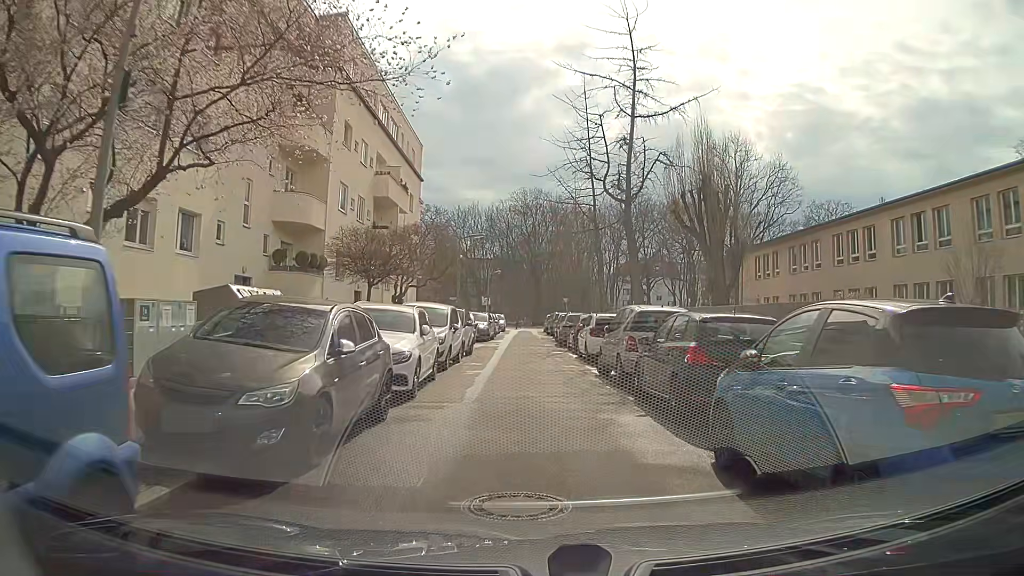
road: residential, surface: asphalt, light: Day
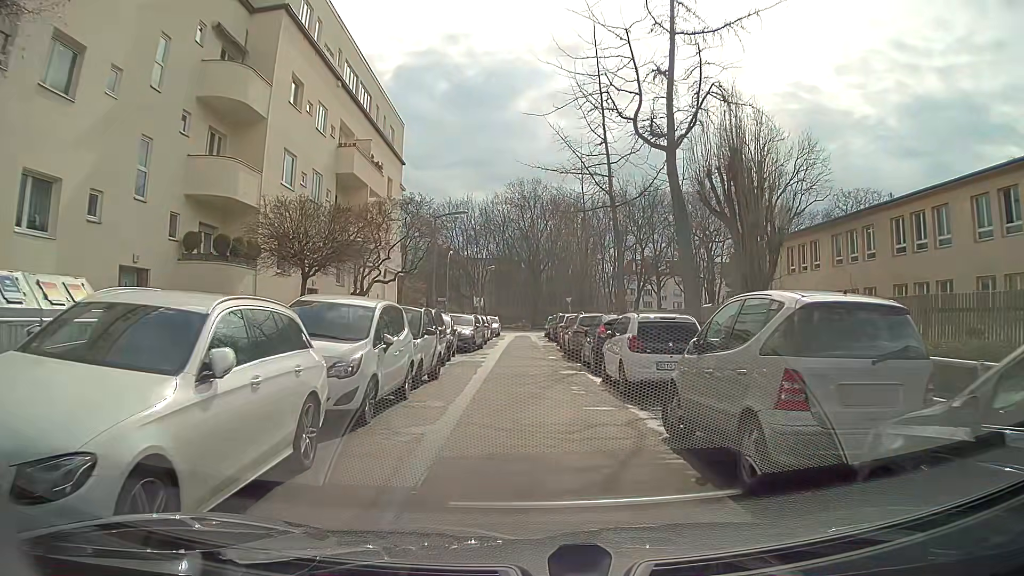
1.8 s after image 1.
(+0.1, +8.0) m; +2°
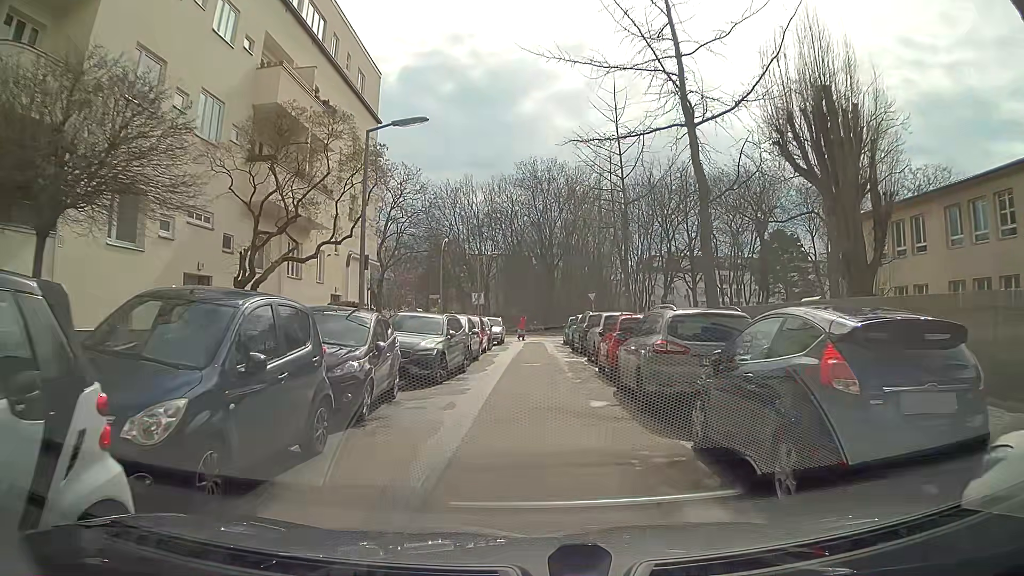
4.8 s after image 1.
(-0.3, +12.3) m; -3°
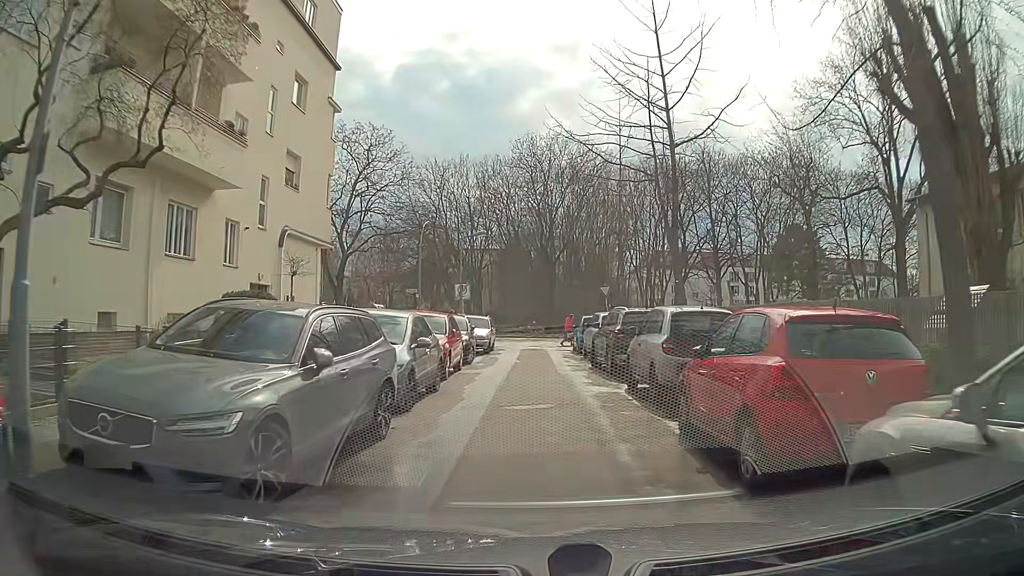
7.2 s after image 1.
(+0.2, +9.6) m; +3°
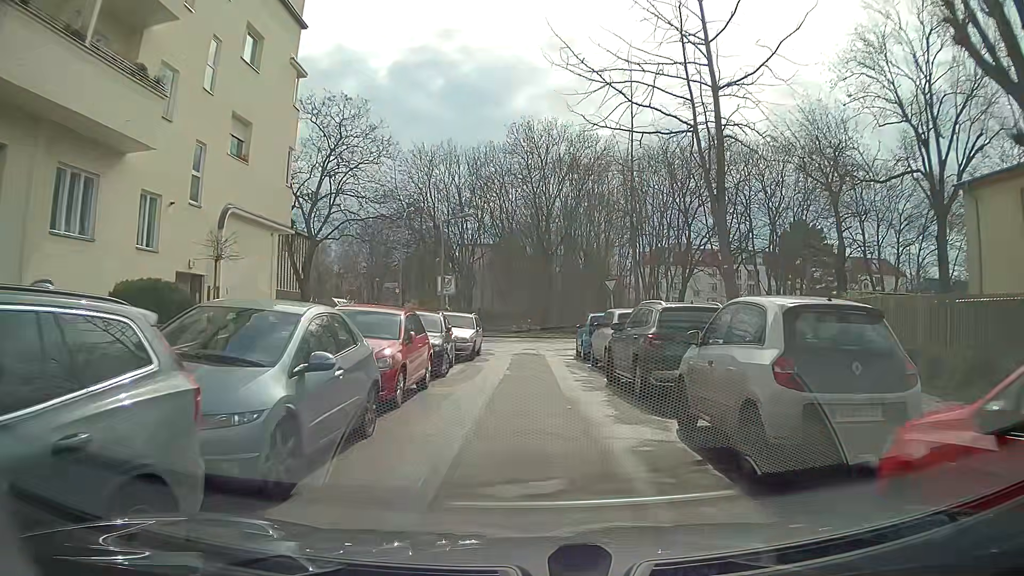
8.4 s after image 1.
(-0.1, +5.0) m; 0°
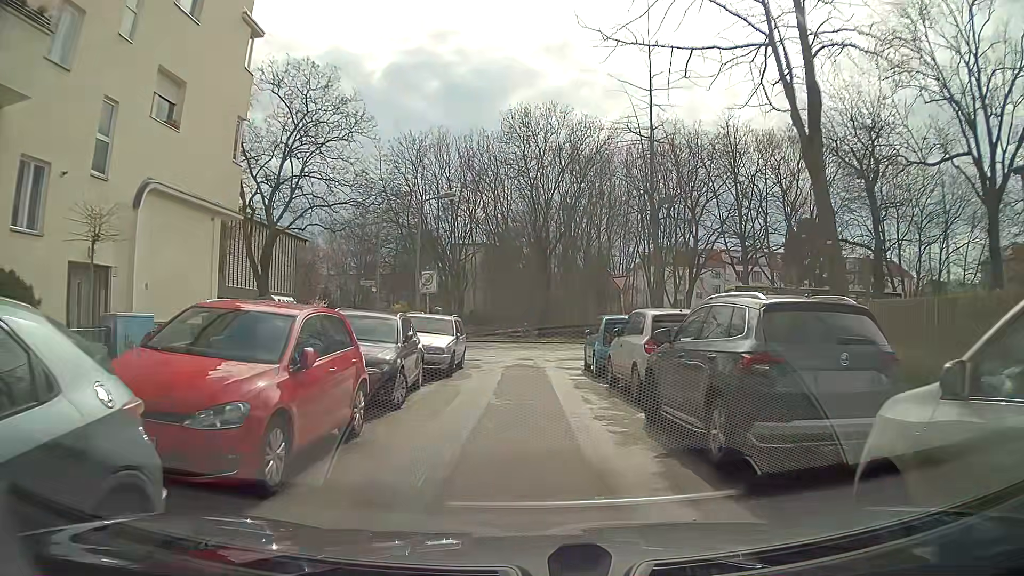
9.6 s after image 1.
(0.0, +4.9) m; -1°
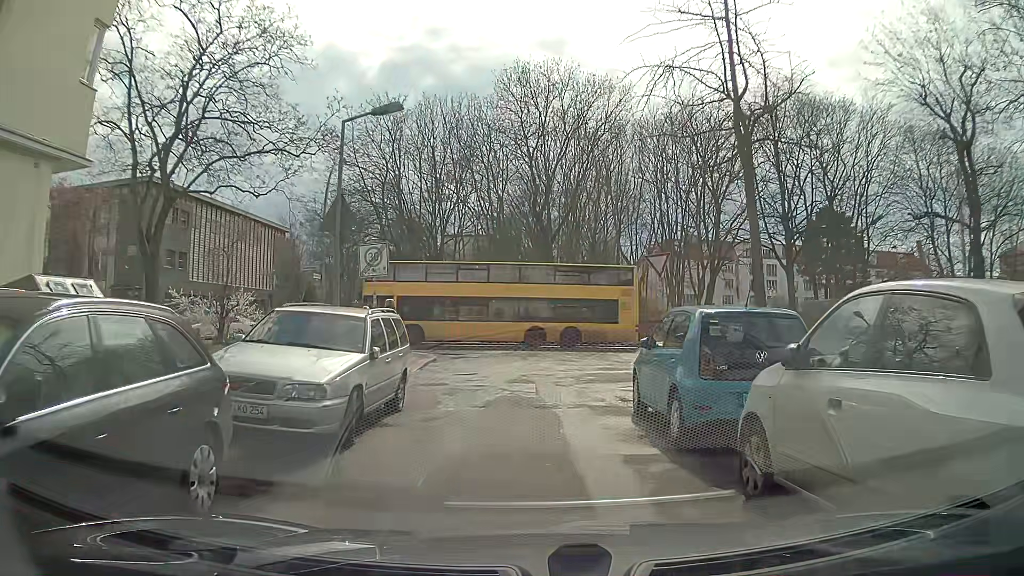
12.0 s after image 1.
(+0.1, +8.9) m; 0°
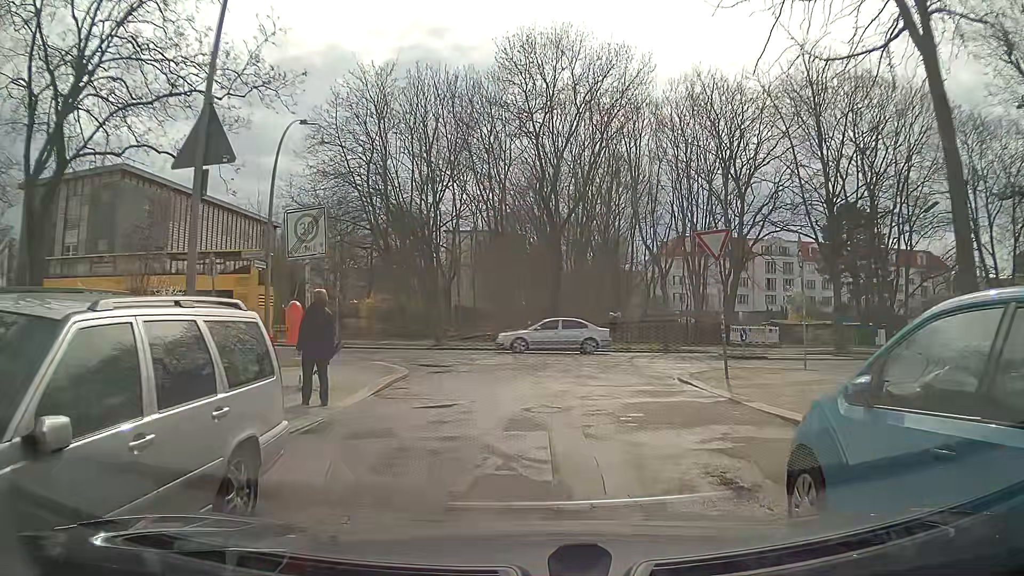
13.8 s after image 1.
(+0.1, +5.8) m; +2°
